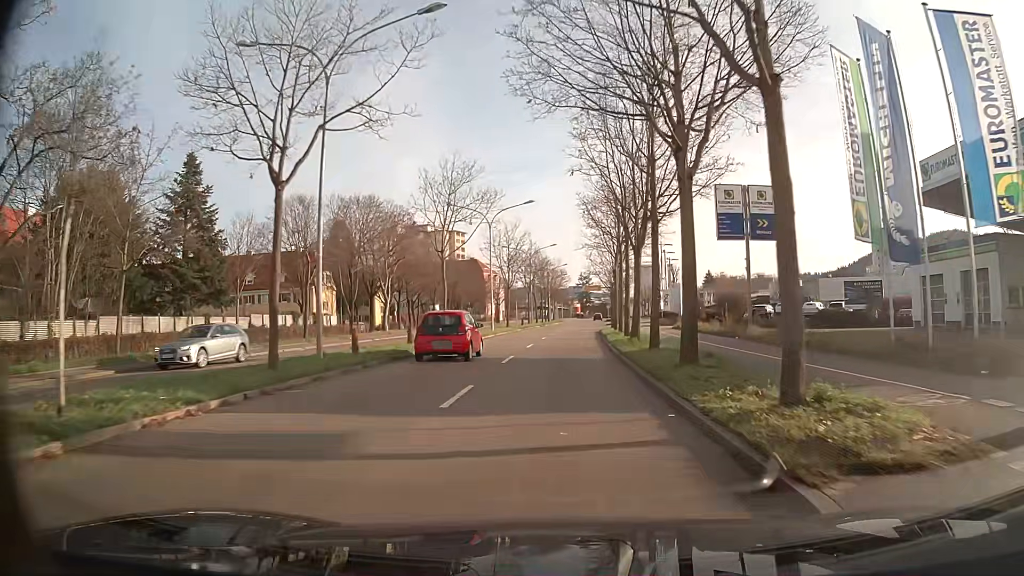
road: primary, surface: asphalt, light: Day
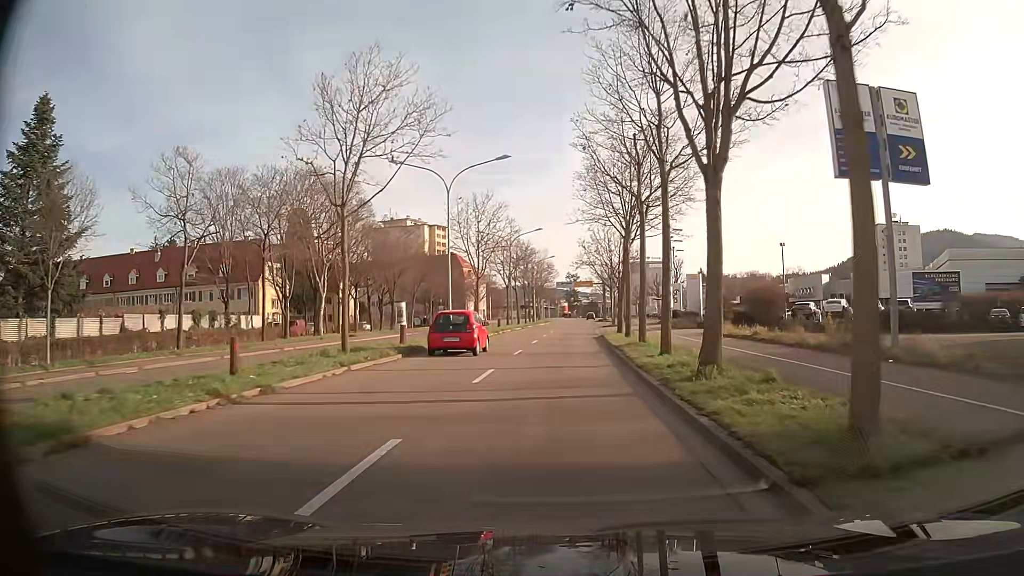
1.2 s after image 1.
(+0.1, +14.6) m; +1°
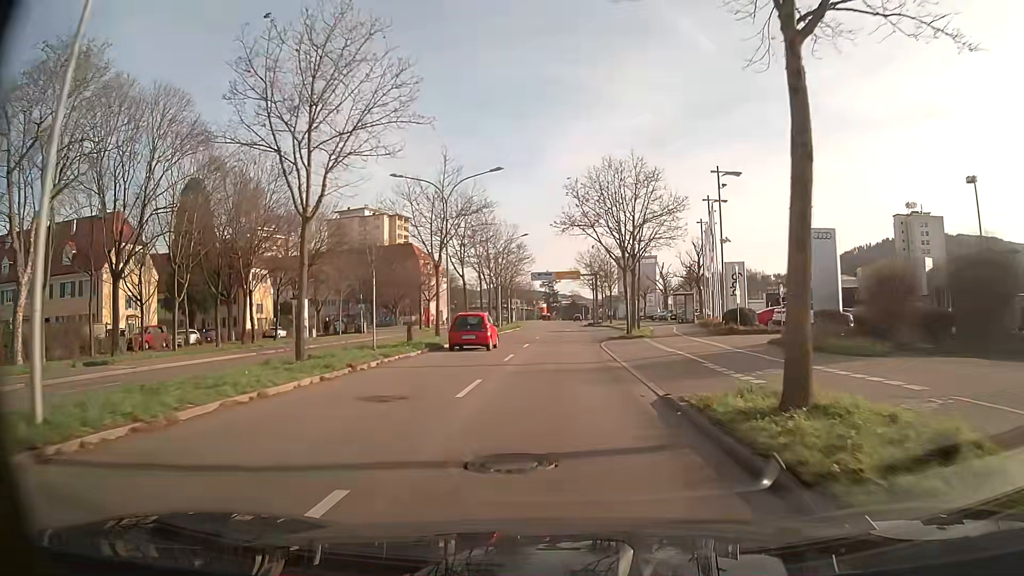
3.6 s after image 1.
(+0.5, +29.2) m; +2°
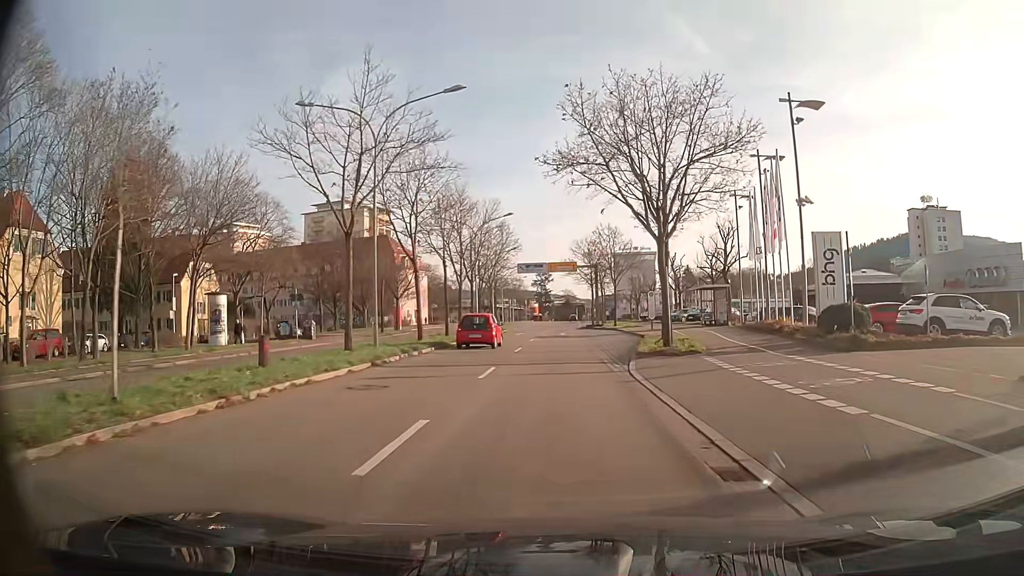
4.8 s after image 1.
(+0.1, +14.6) m; +1°
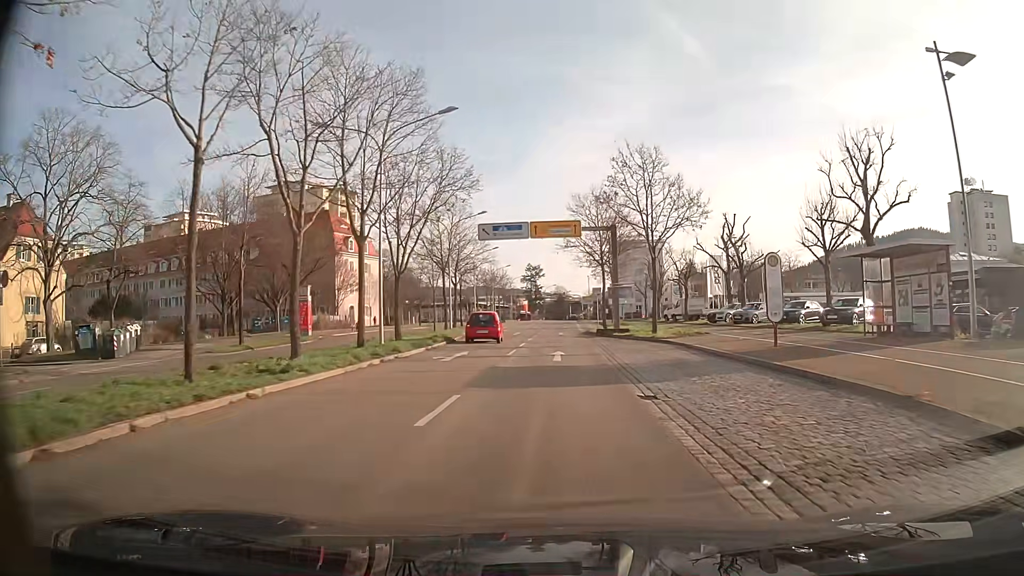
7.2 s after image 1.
(+0.2, +29.1) m; +1°
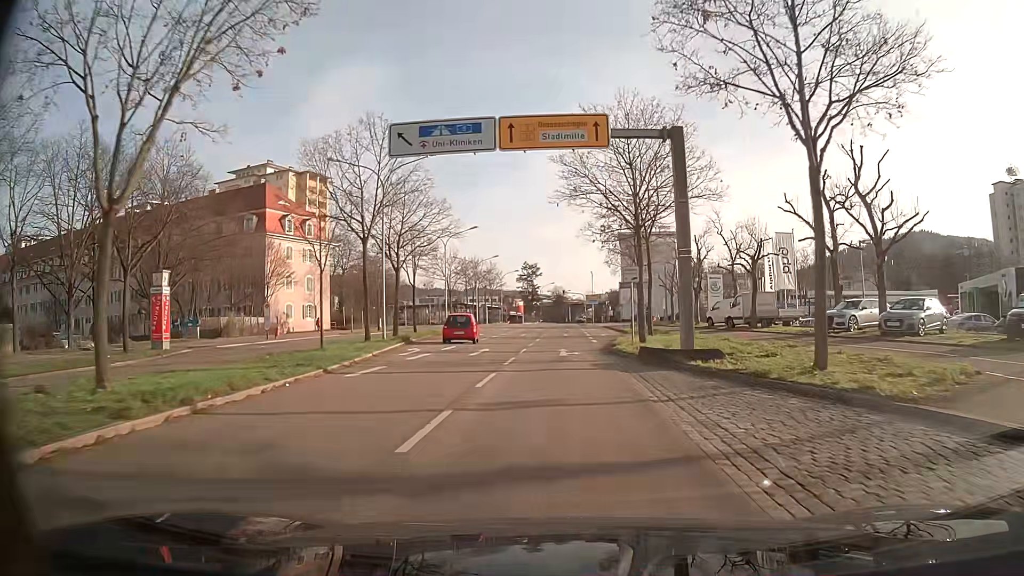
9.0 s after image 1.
(0.0, +21.8) m; 0°
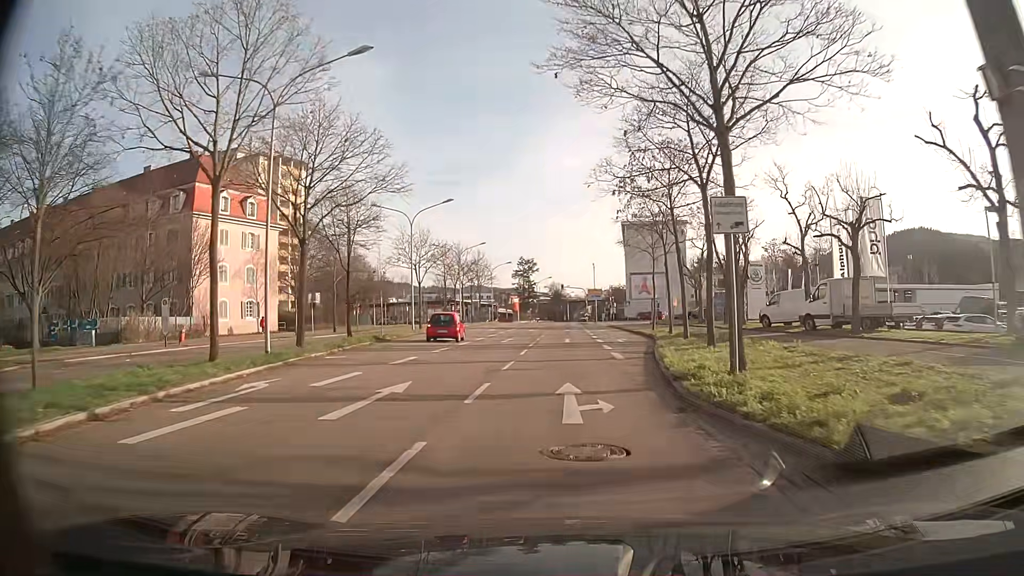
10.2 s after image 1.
(0.0, +14.5) m; 0°
